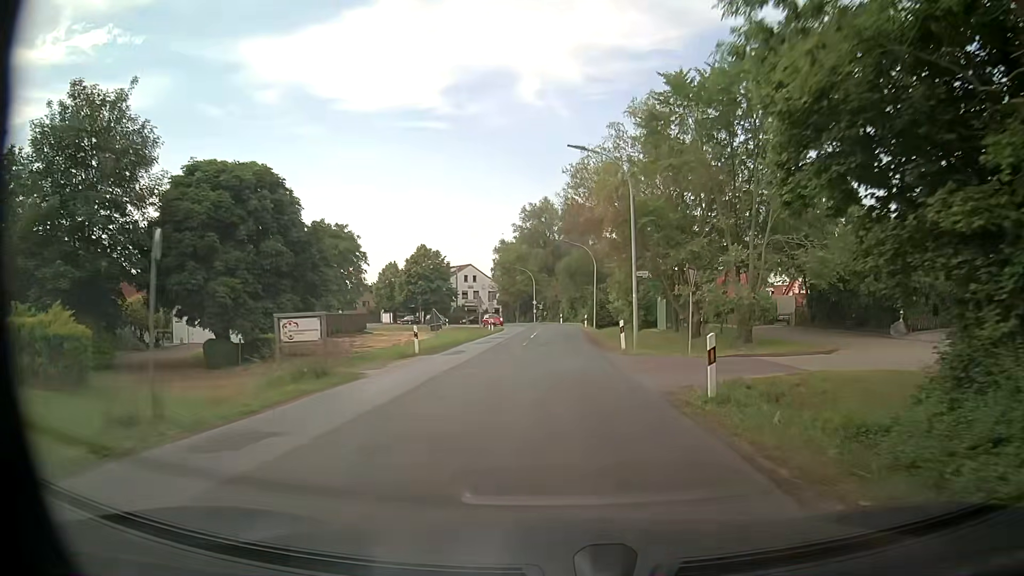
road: secondary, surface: paved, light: Day
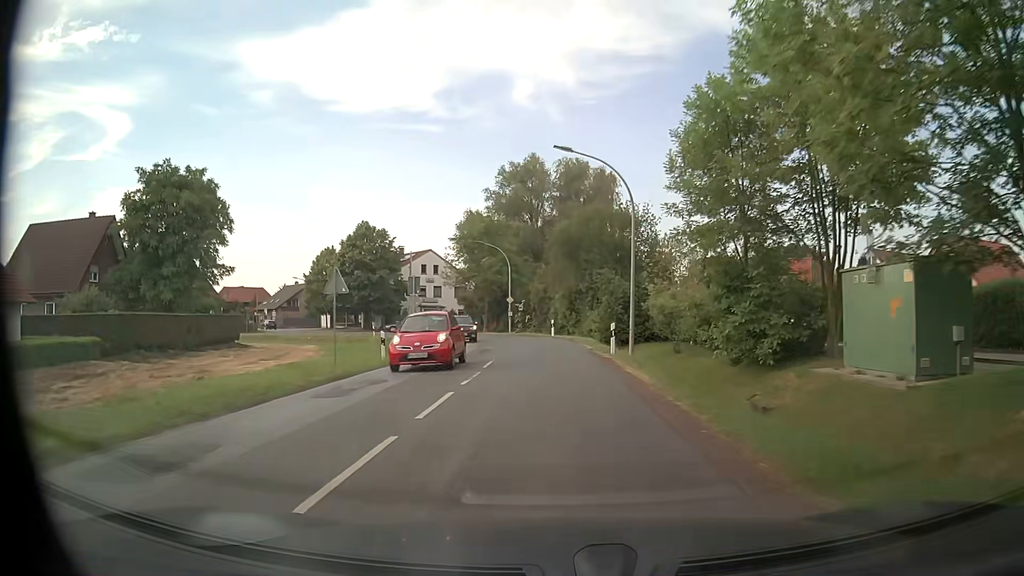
(+0.7, +33.3) m; +1°
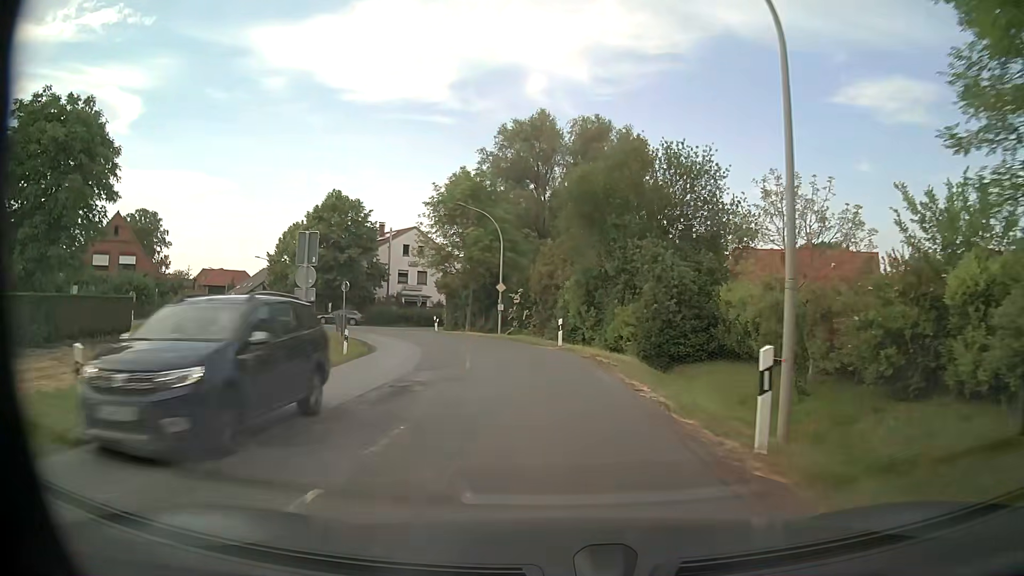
(0.0, +15.7) m; 0°
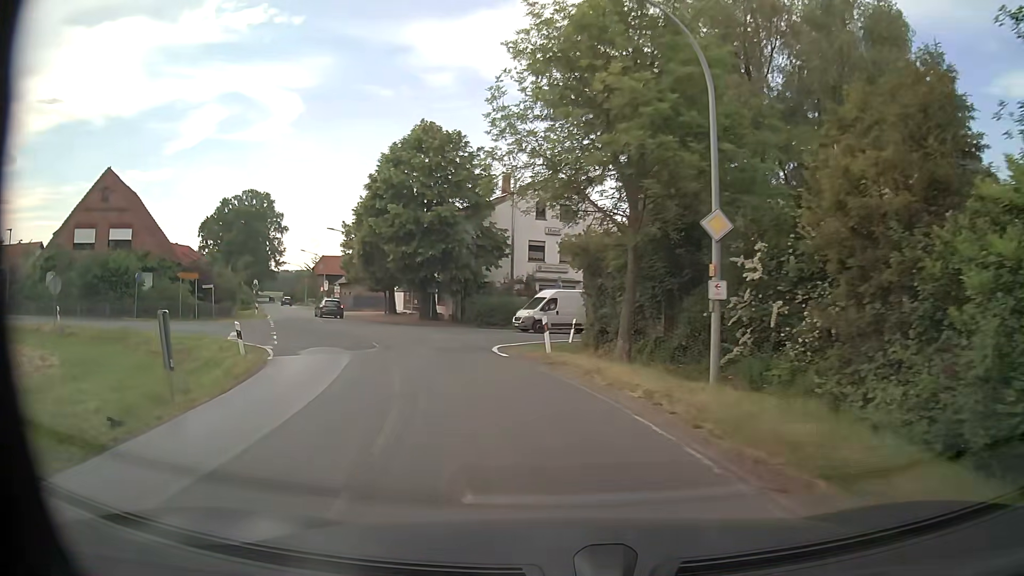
(-2.0, +26.4) m; -15°
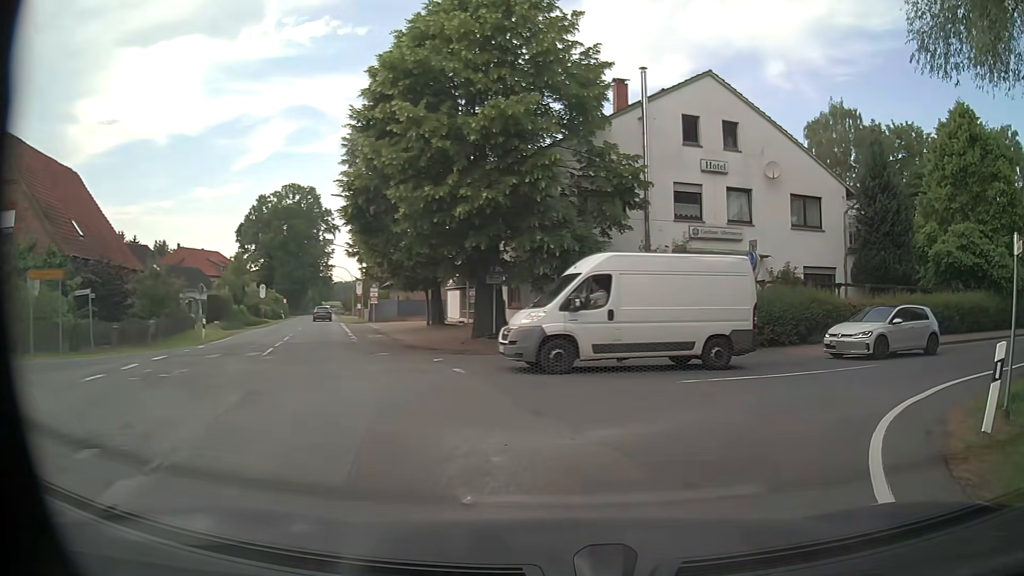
(-3.1, +21.6) m; -8°
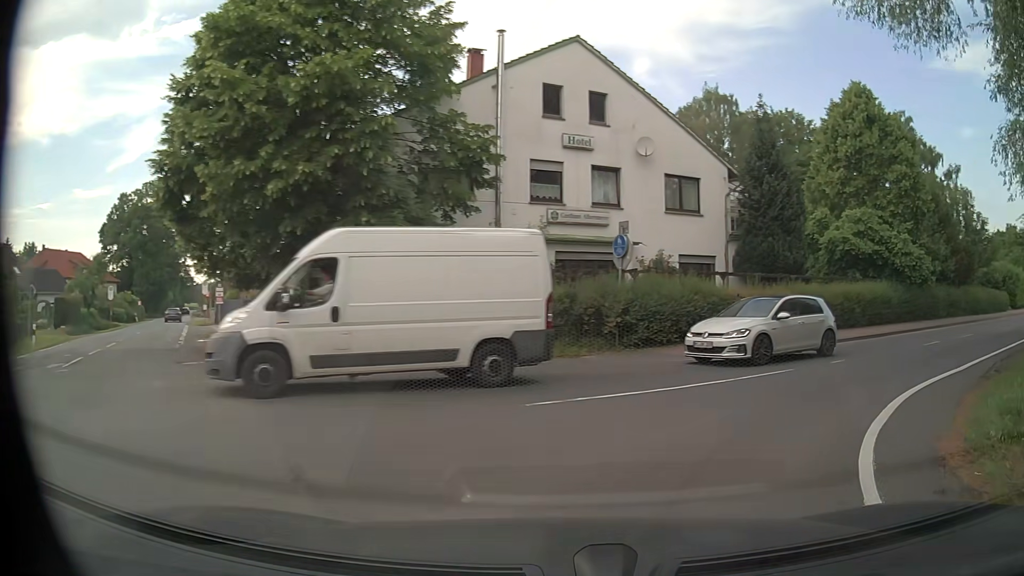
(+0.4, +3.4) m; +13°
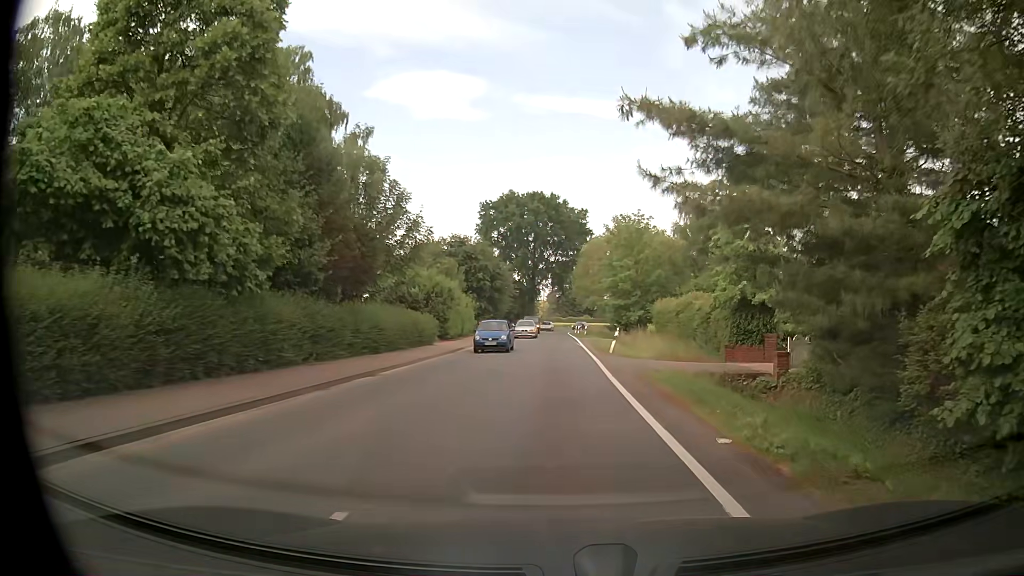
(+11.2, +17.8) m; +51°
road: tertiary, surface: asphalt
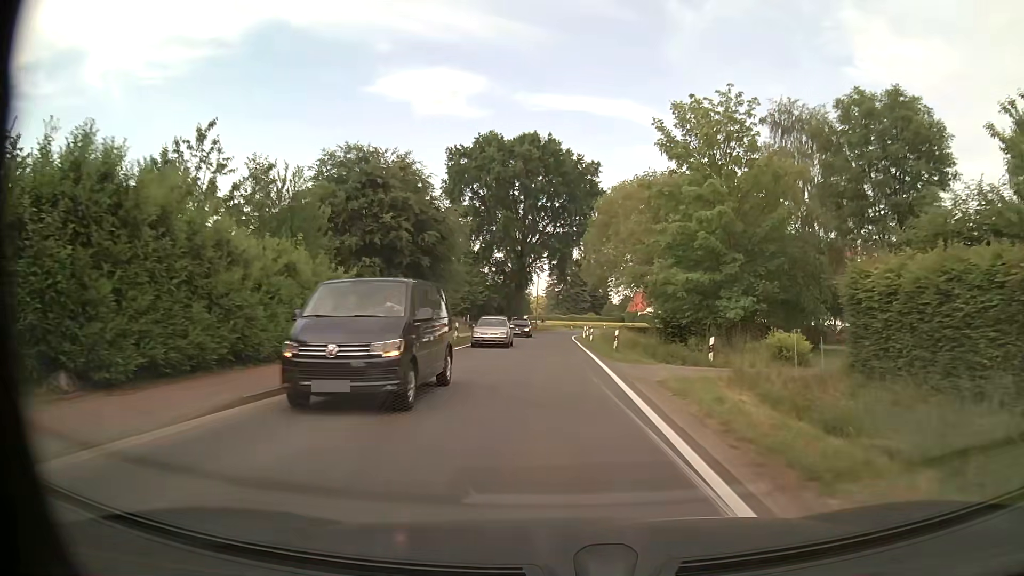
(+0.7, +33.1) m; +1°
(0, +10) (0, +20) (0, +30) (0, +40) (0, +50) (0, +60) (+1, +70) (+3, +80) (+6, +89) (+10, +98) m
